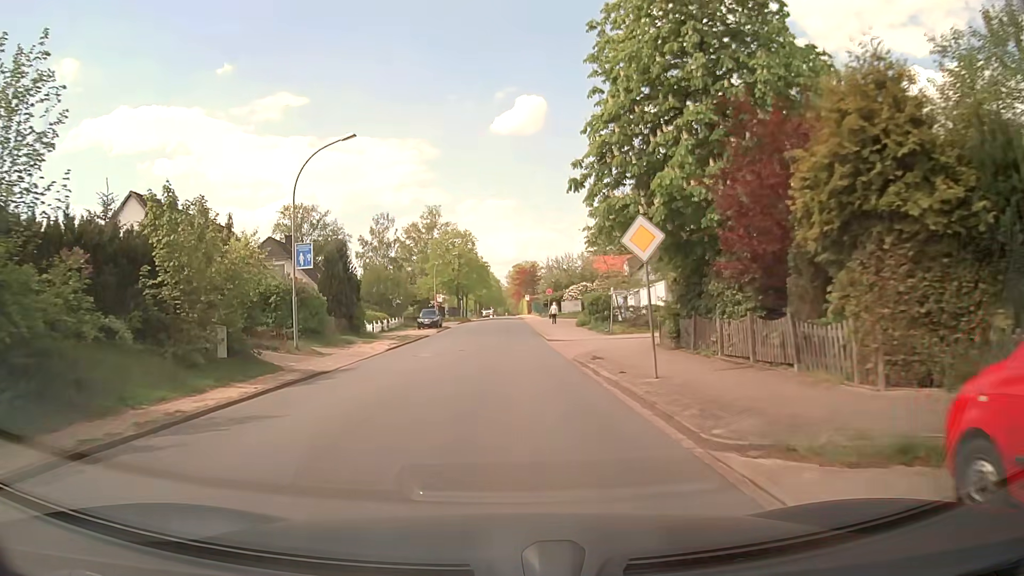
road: unclassified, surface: asphalt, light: Day
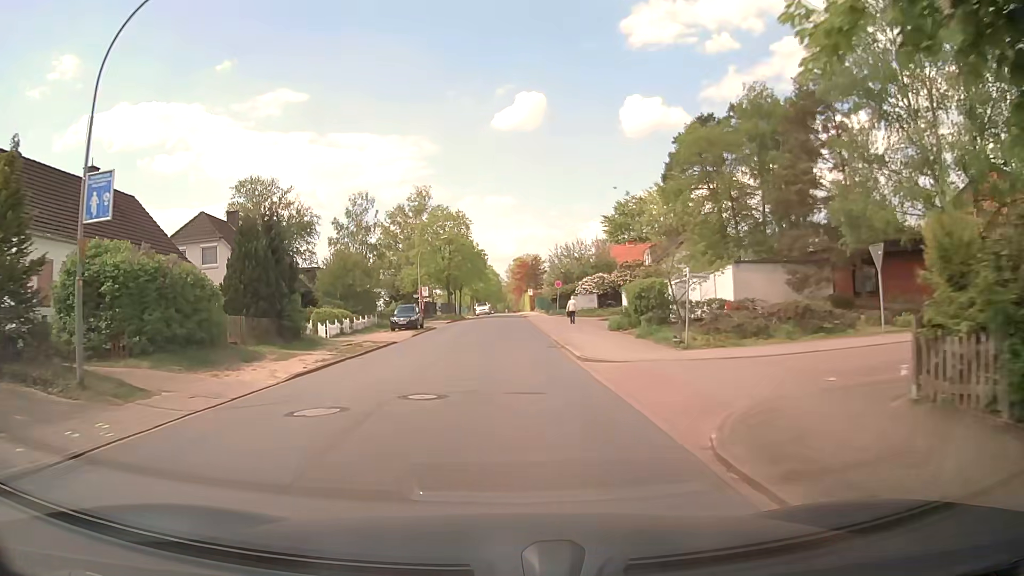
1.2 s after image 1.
(-0.1, +13.3) m; 0°
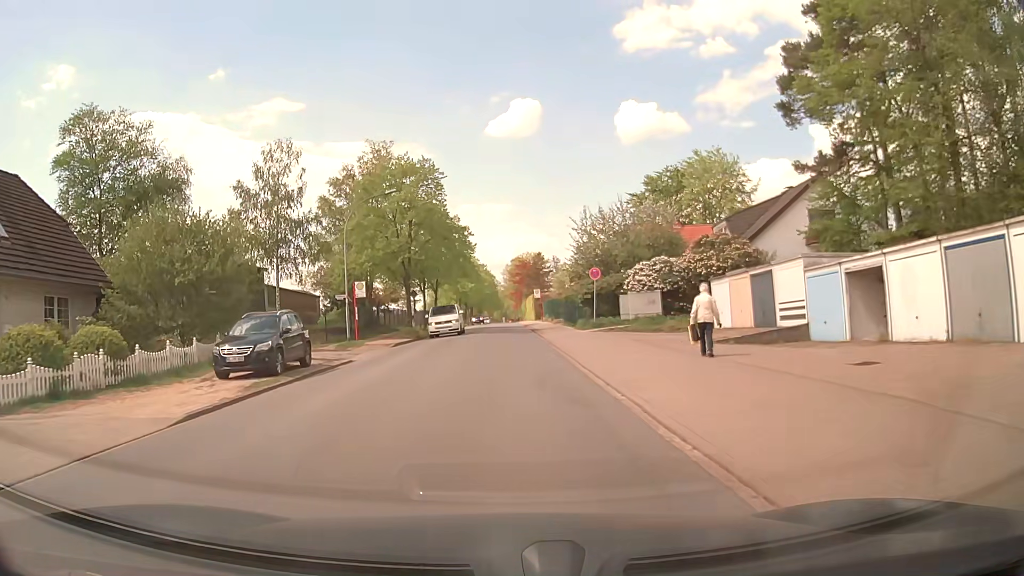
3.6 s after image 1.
(-0.1, +27.0) m; 0°
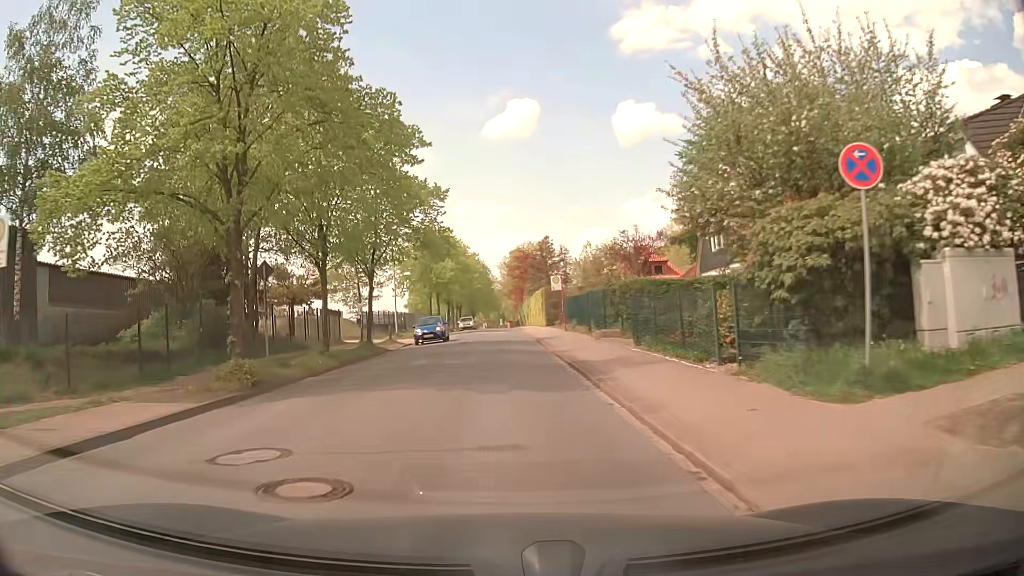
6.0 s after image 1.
(-0.1, +27.2) m; 0°
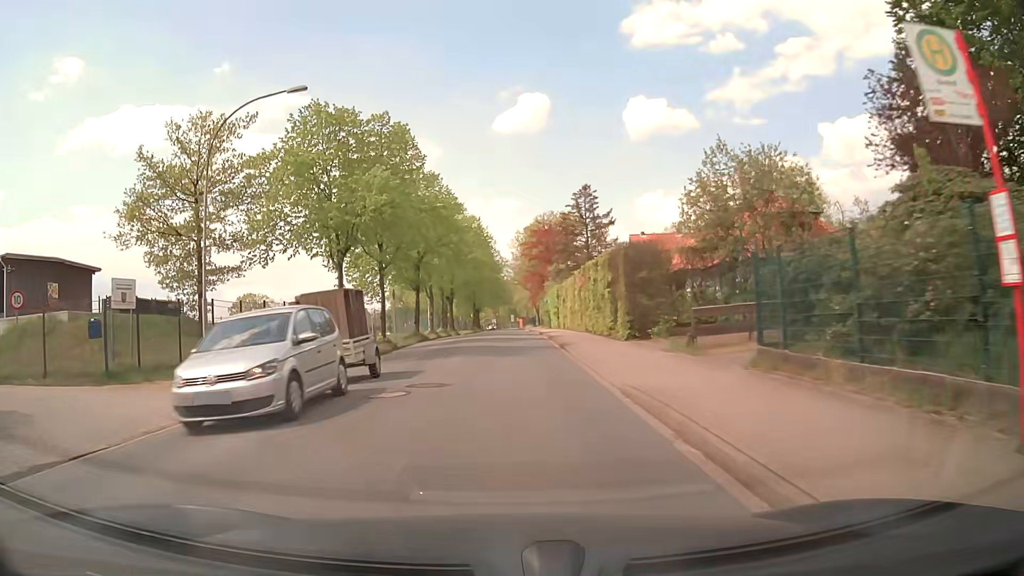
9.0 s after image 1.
(-0.3, +34.2) m; -1°
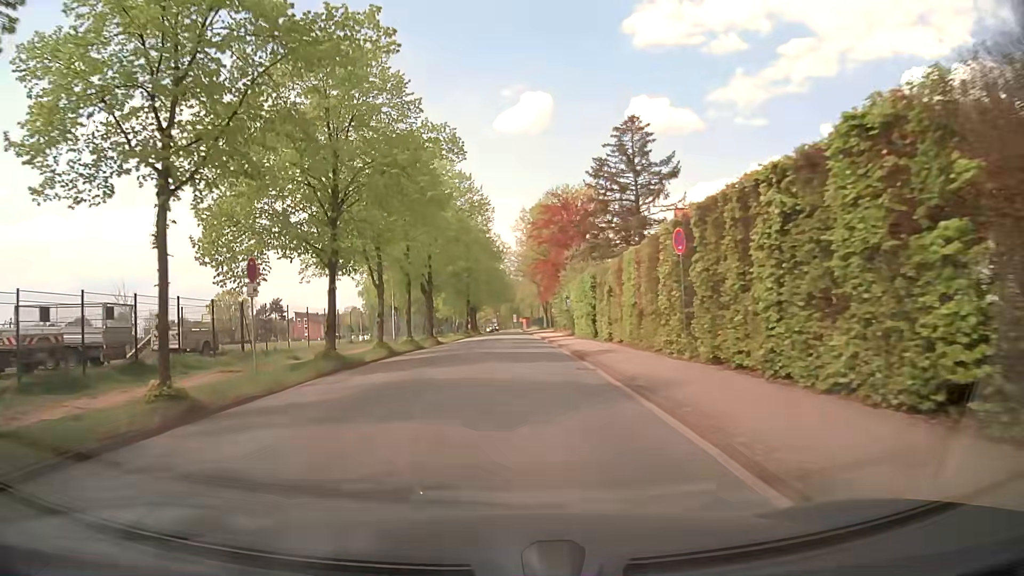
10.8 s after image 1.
(0.0, +20.8) m; 0°
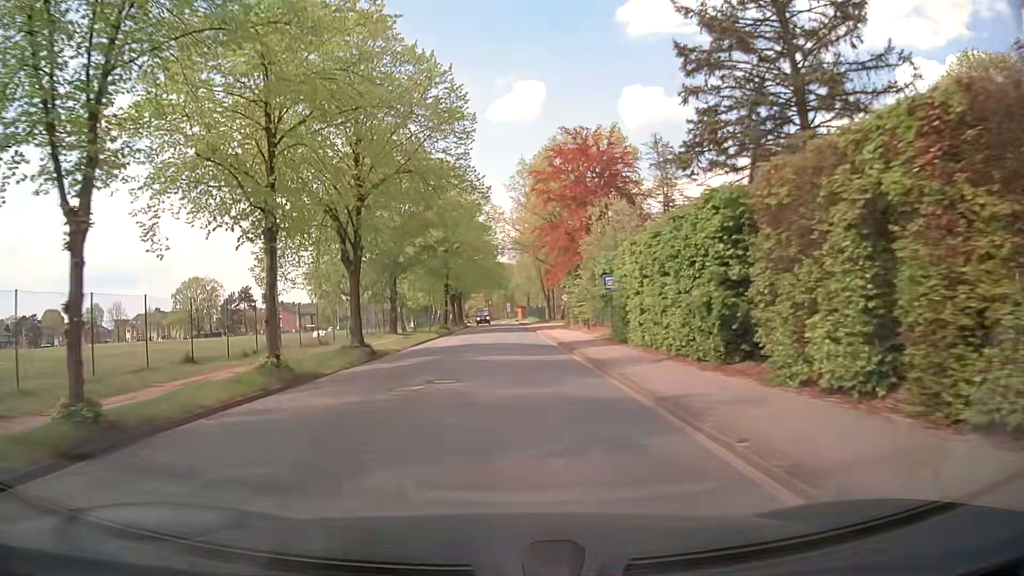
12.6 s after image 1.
(+0.1, +21.1) m; +1°
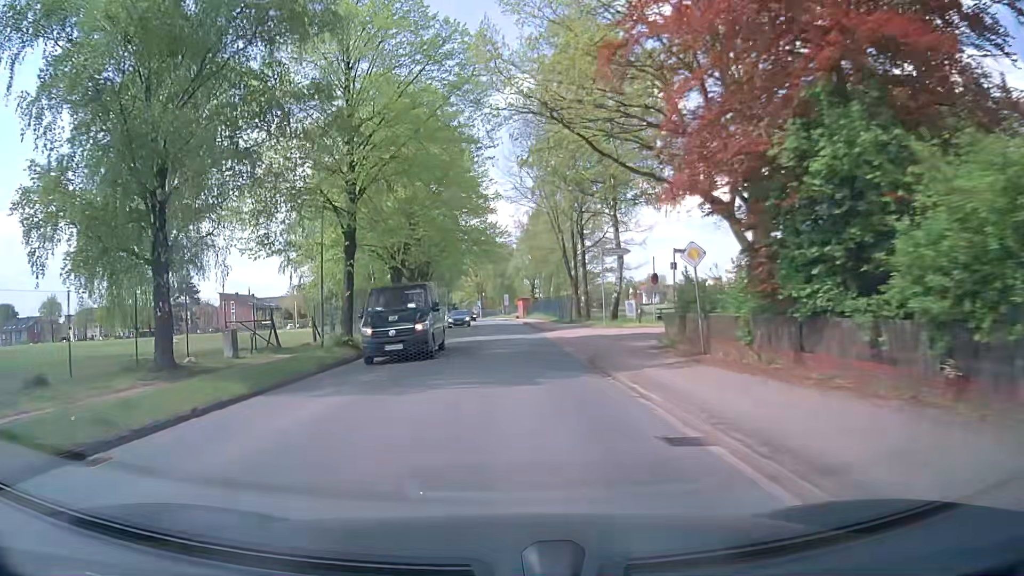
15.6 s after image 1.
(-0.3, +36.8) m; 0°
(0, +10) (0, +20) (0, +30) (0, +40) (0, +50) (-1, +60) (-1, +70) (-1, +80) (-1, +90) (-2, +100) m
